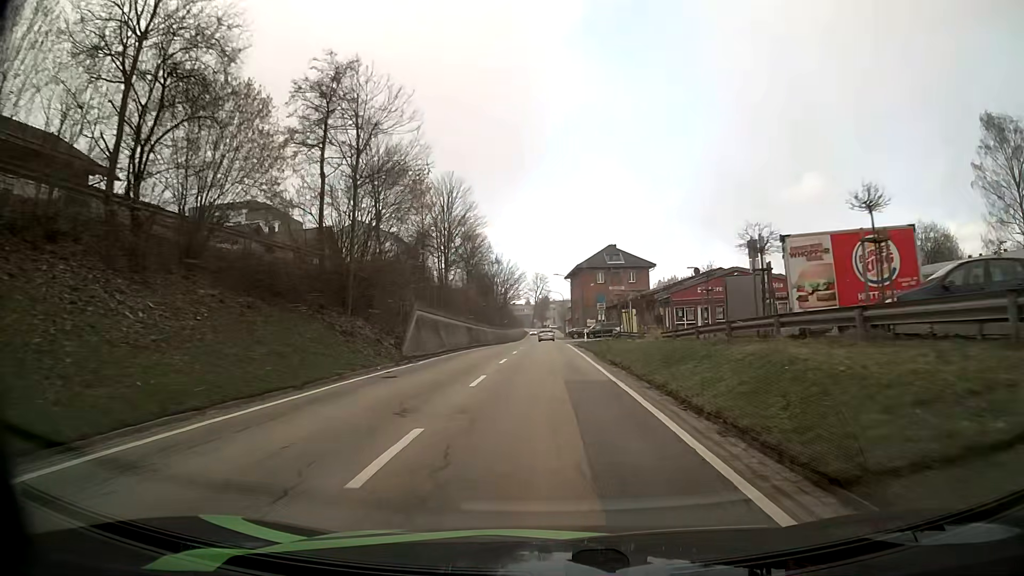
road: secondary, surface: asphalt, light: Day
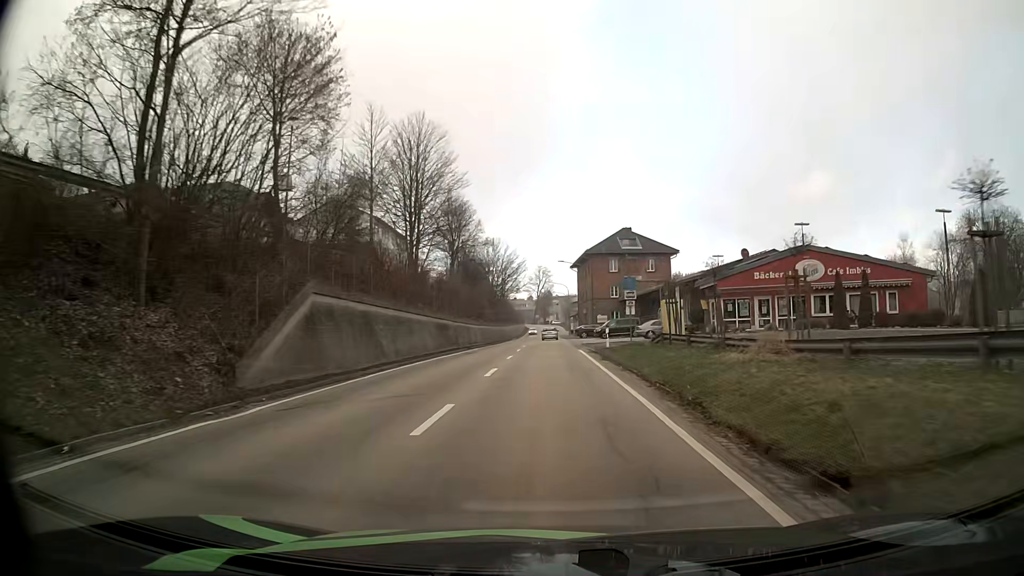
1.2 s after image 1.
(0.0, +15.4) m; 0°
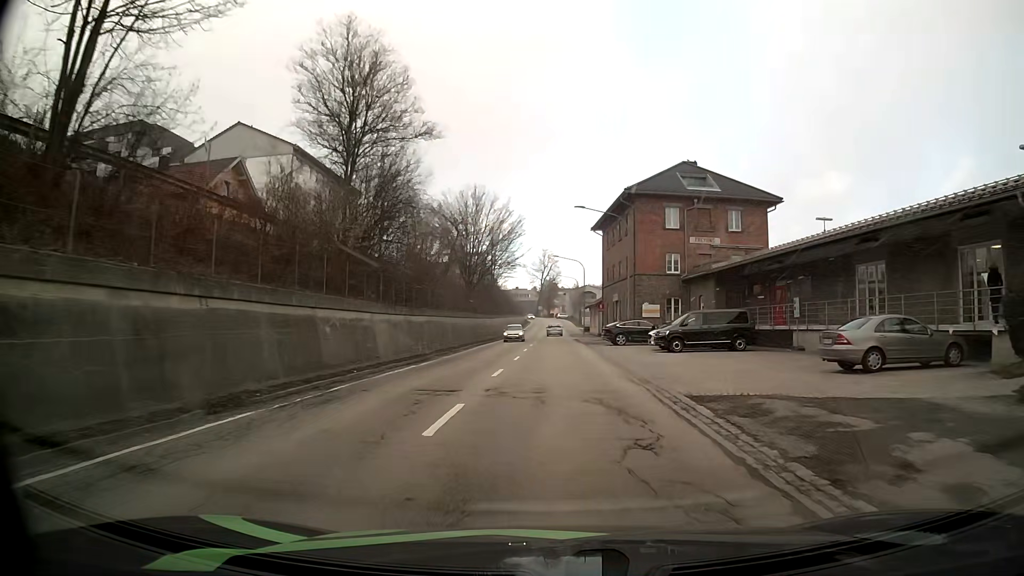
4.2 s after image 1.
(0.0, +36.2) m; 0°
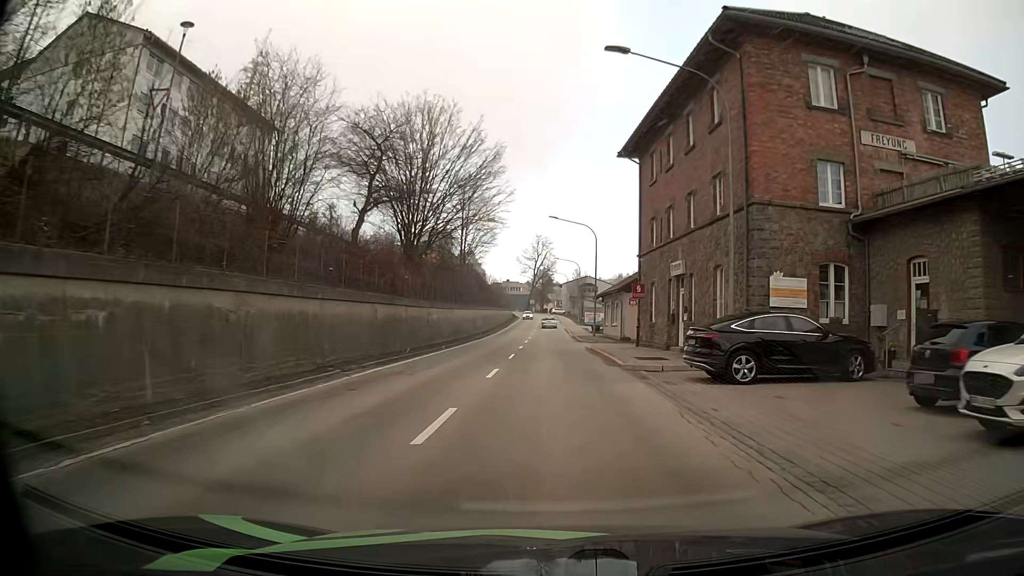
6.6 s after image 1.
(+0.1, +27.9) m; 0°
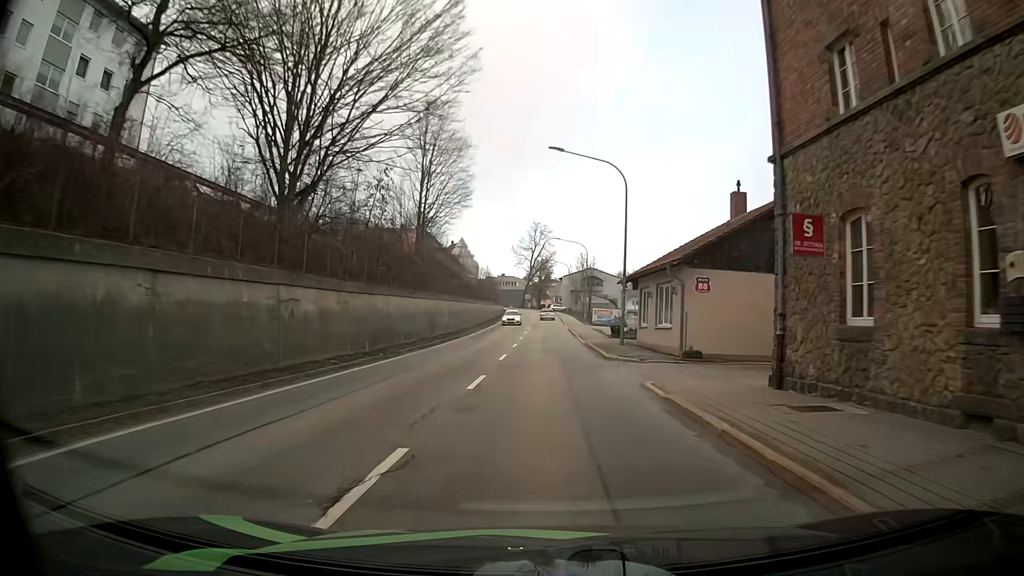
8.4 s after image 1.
(0.0, +21.3) m; 0°
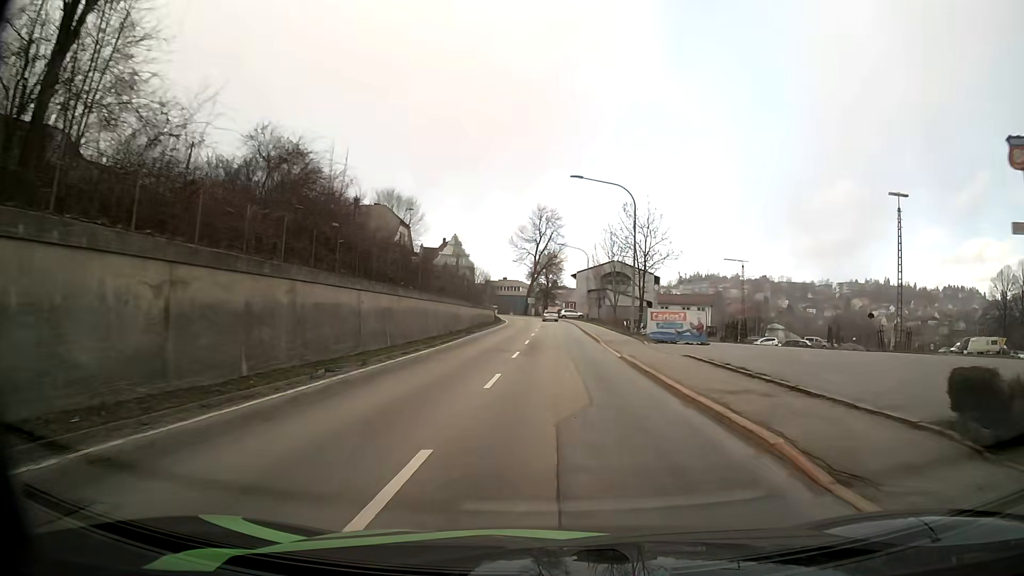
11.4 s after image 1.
(-0.1, +36.3) m; -1°
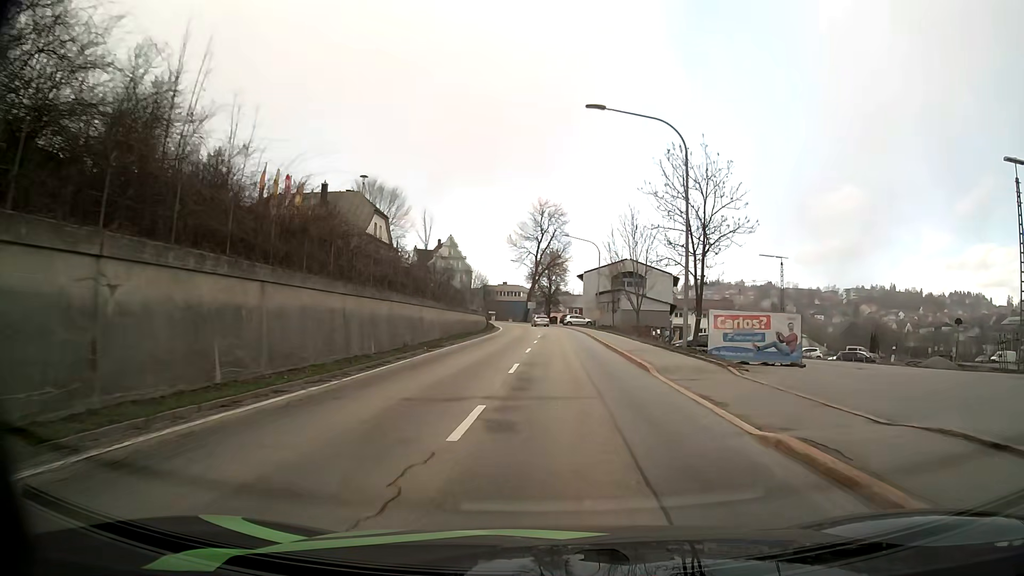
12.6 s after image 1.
(+0.1, +14.5) m; 0°
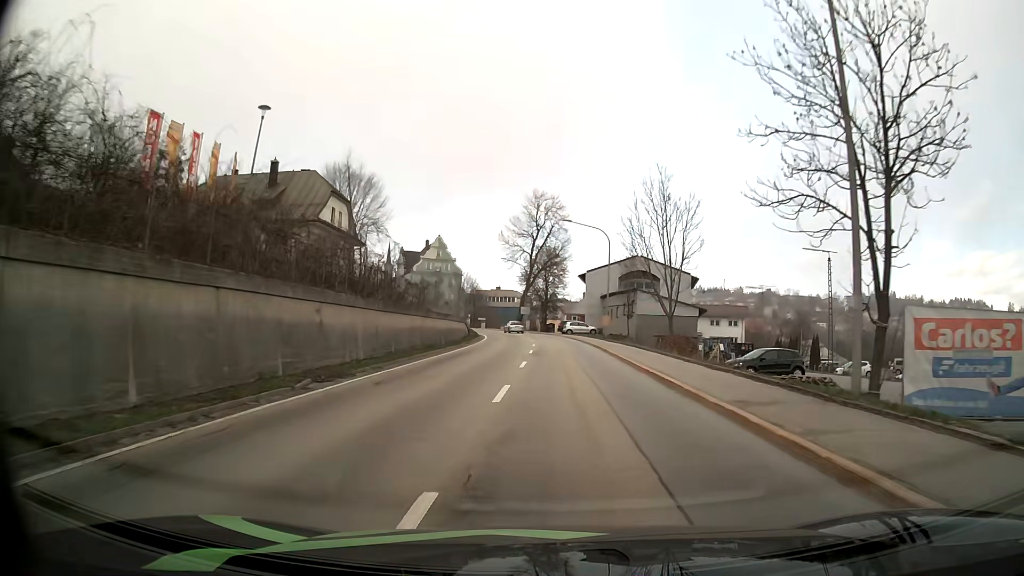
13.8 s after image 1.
(-0.1, +14.3) m; 0°
(0, +10) (0, +20) (0, +30) (+1, +40) (+1, +50) (0, +60) (-1, +70) (-3, +80) (-5, +89) (-8, +99) m
